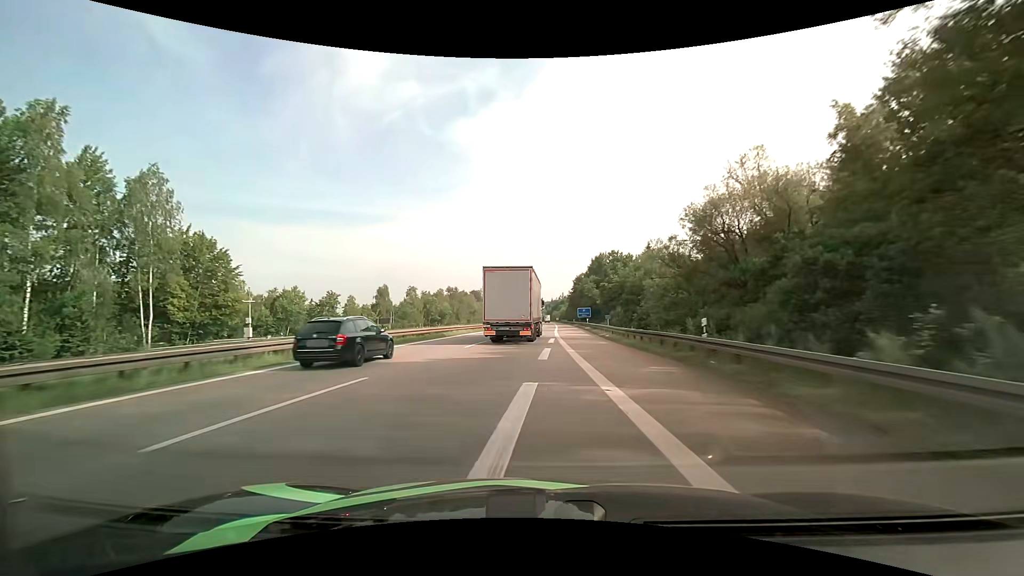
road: motorway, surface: asphalt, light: Day
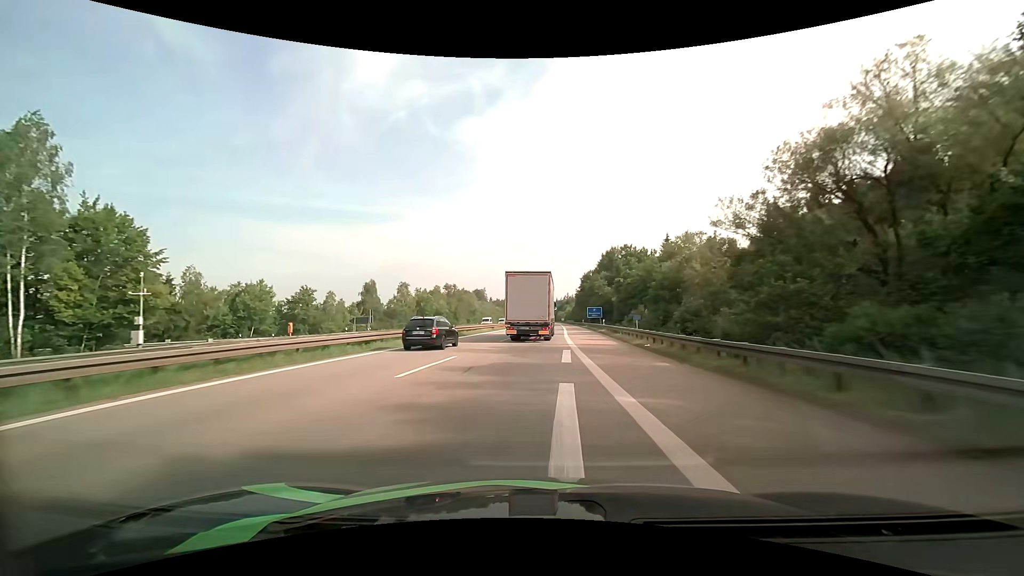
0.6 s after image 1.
(-0.1, +12.1) m; 0°
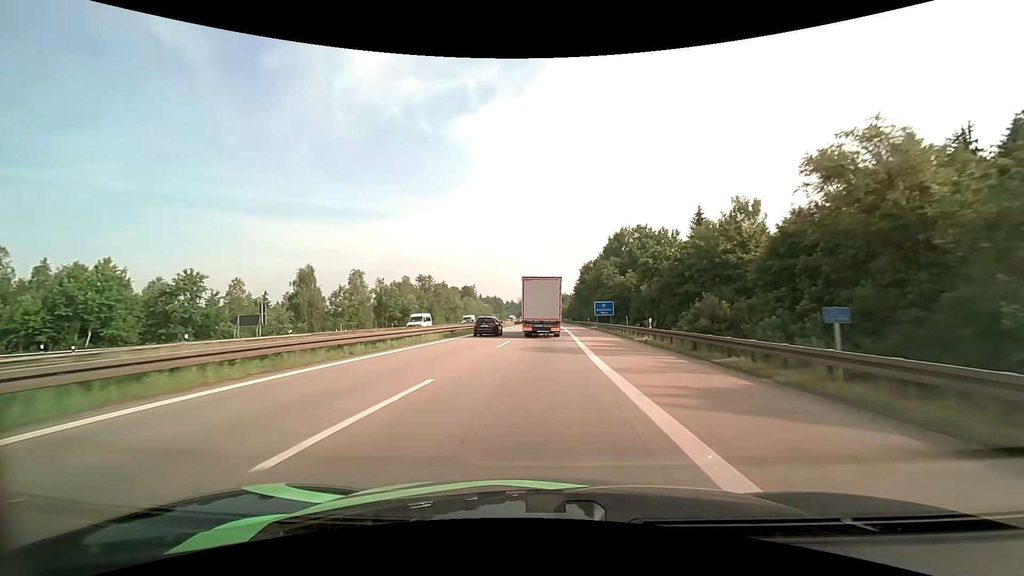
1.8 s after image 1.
(0.0, +24.9) m; +1°
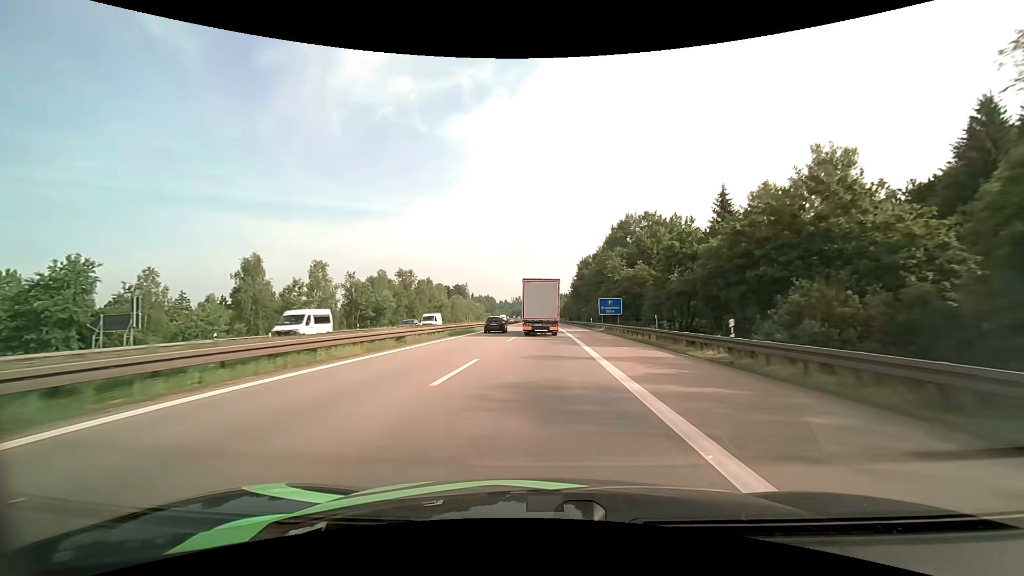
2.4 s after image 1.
(+0.1, +12.8) m; +1°
